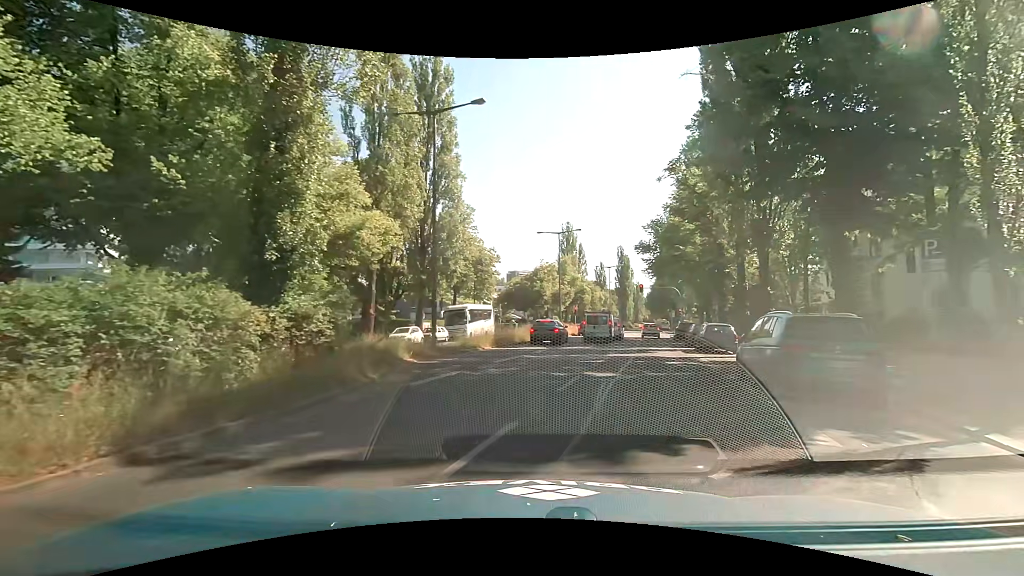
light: Day
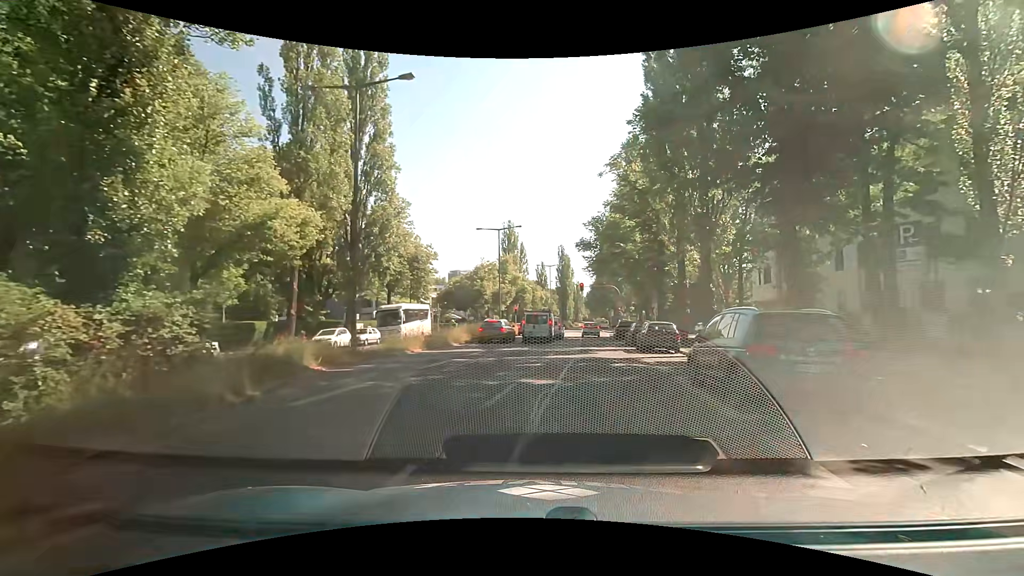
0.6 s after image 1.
(+0.1, +2.0) m; +5°
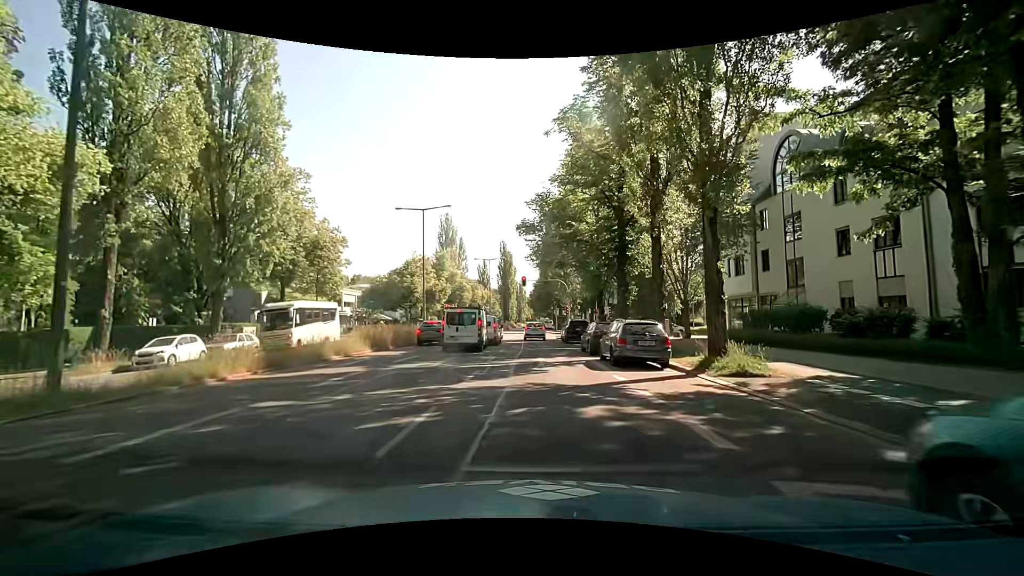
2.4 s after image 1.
(+0.8, +9.0) m; +7°
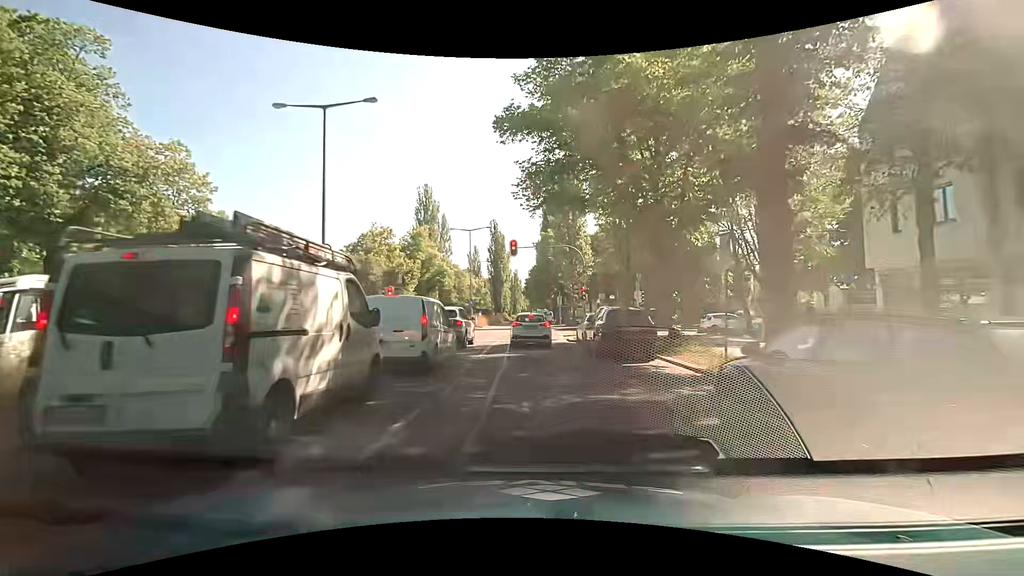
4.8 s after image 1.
(-0.2, +18.6) m; -2°
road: secondary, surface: asphalt
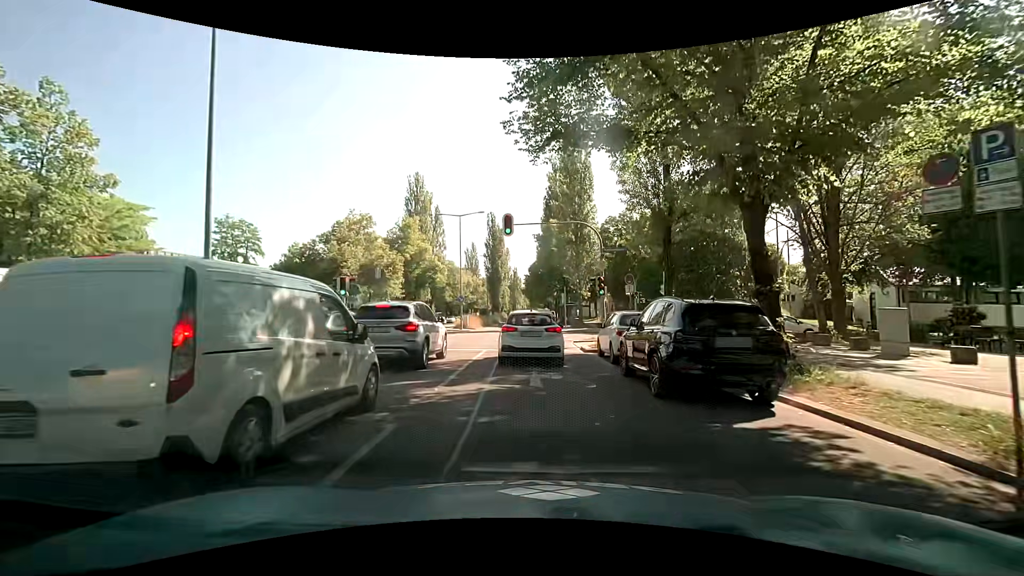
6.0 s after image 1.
(+0.2, +7.3) m; +2°
